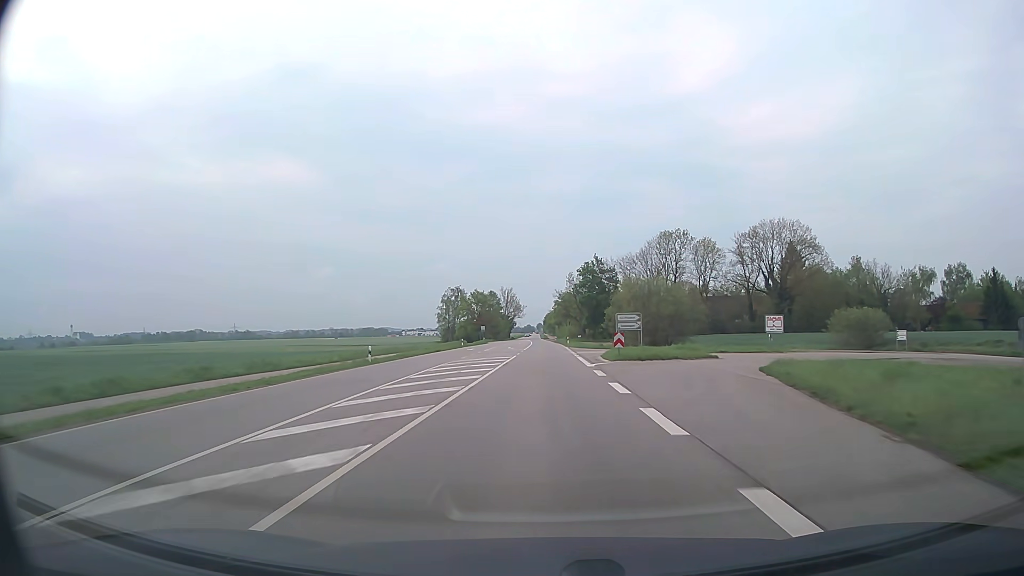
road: secondary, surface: asphalt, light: Day
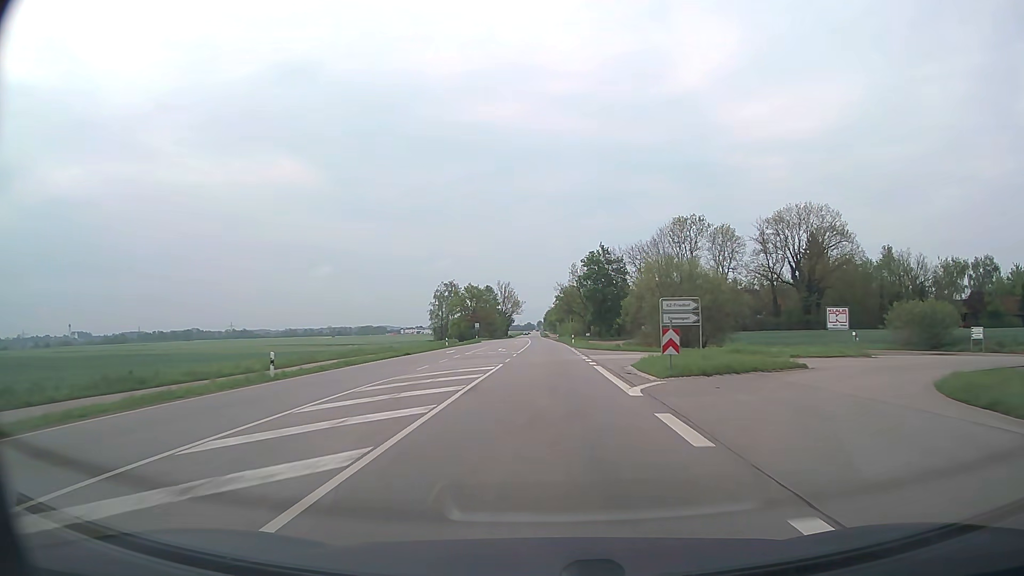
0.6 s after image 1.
(0.0, +13.8) m; 0°
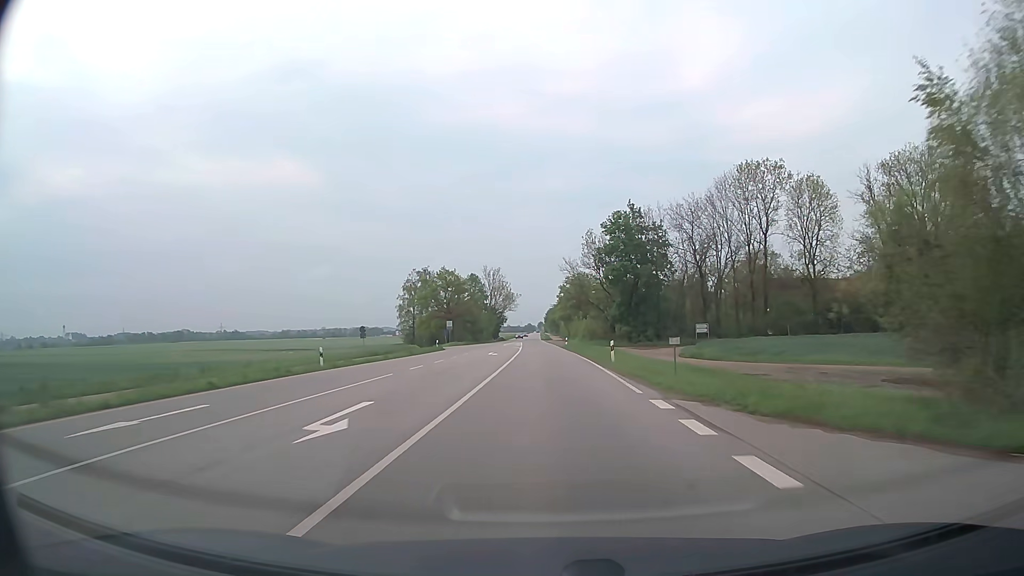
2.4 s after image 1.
(-0.1, +40.7) m; 0°
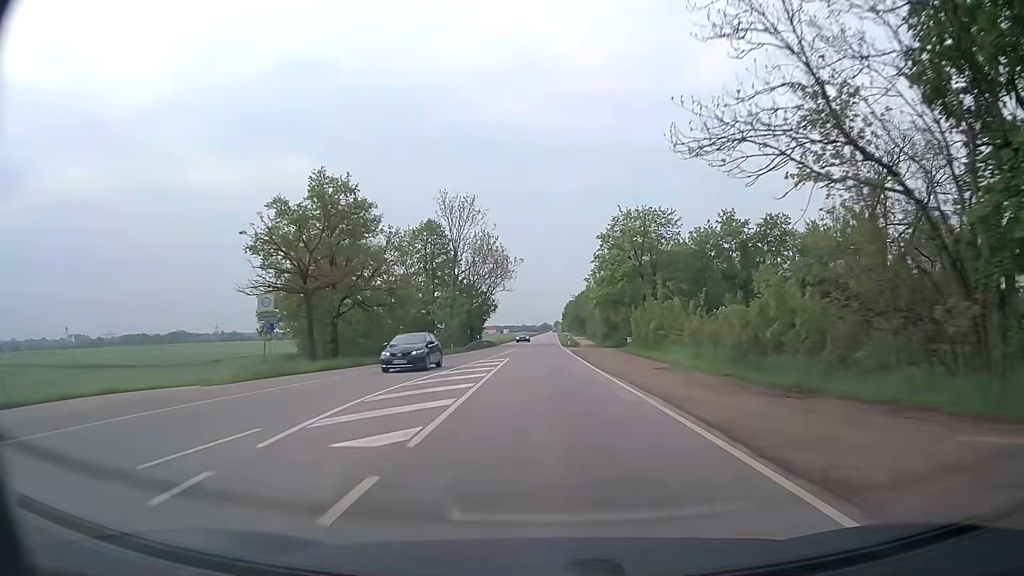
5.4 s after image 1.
(-0.8, +68.0) m; -1°
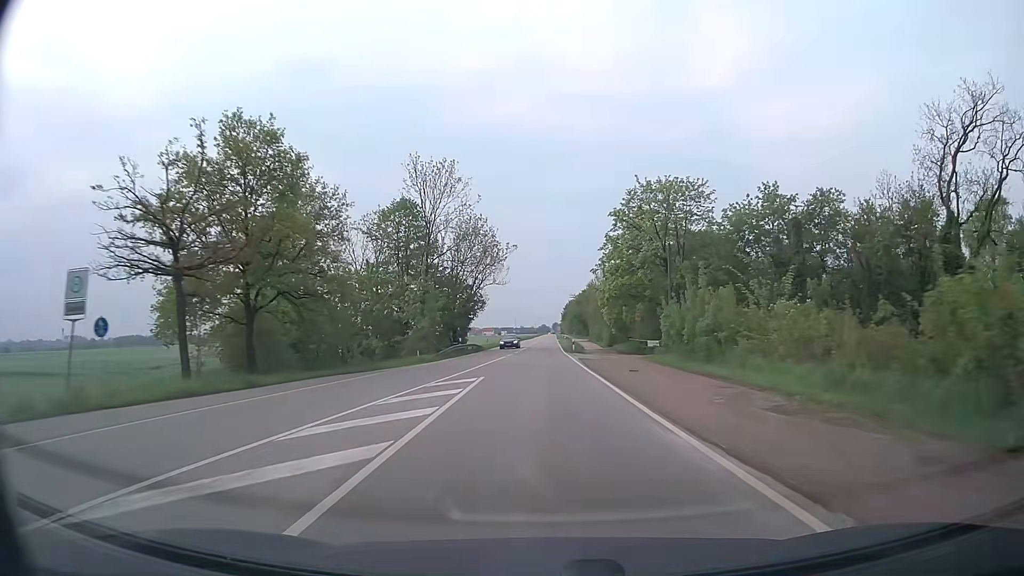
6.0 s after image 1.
(0.0, +13.5) m; 0°
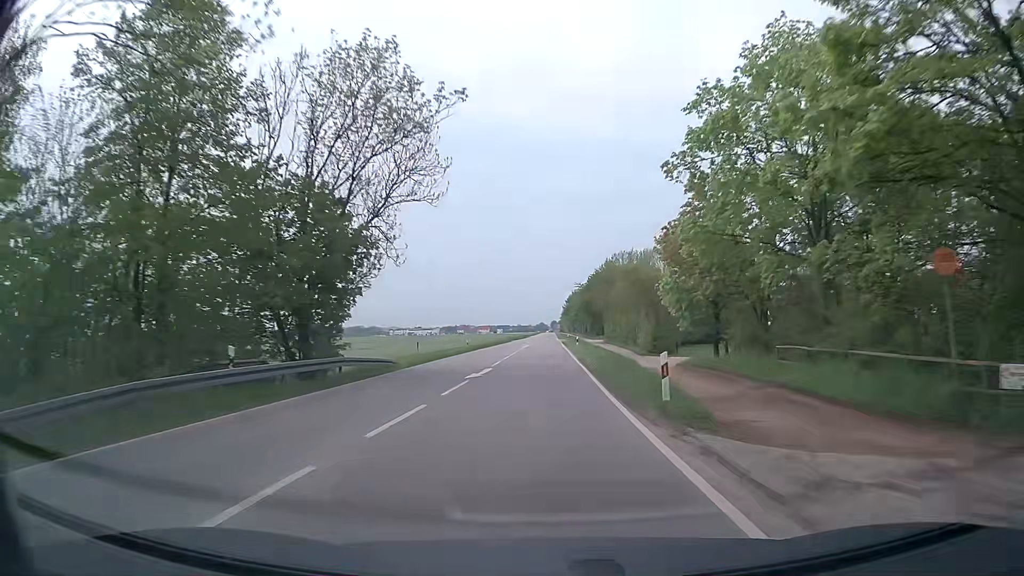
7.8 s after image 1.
(-0.1, +40.6) m; 0°
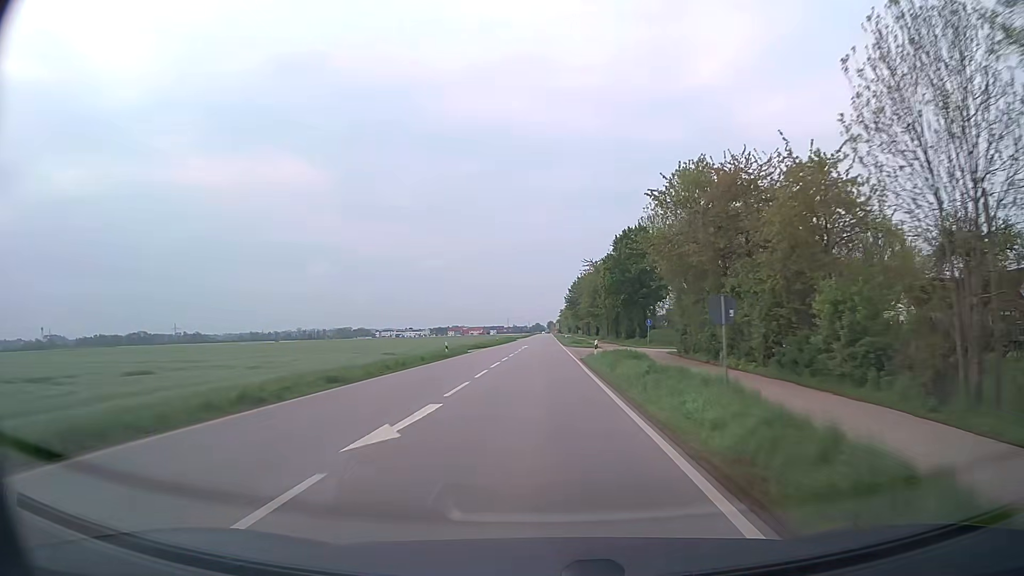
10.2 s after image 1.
(+0.5, +54.5) m; 0°
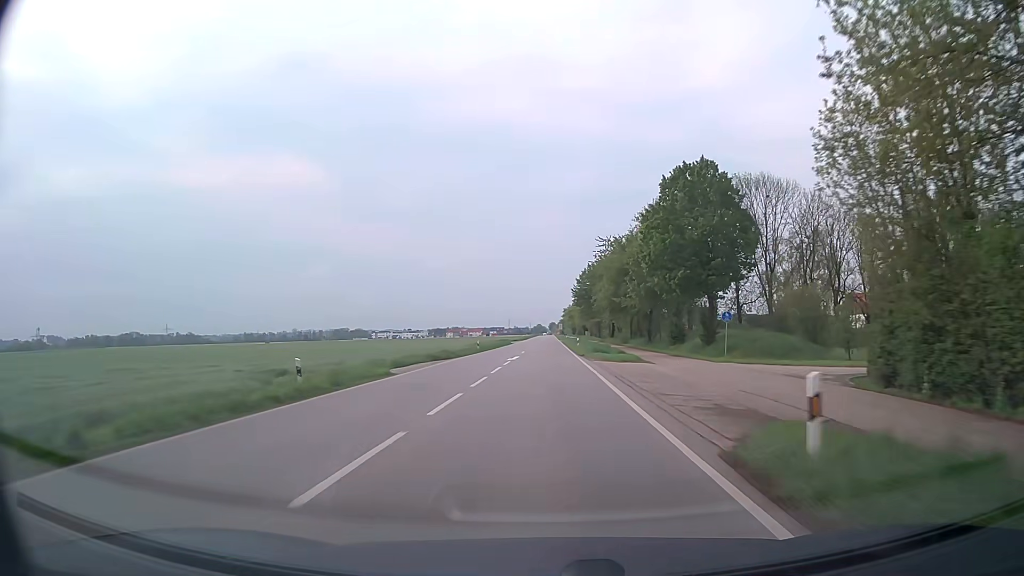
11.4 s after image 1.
(-0.1, +27.3) m; 0°
(0, +10) (0, +20) (0, +30) (0, +40) (0, +50) (0, +60) (0, +70) (0, +80) (0, +90) (0, +100) m
